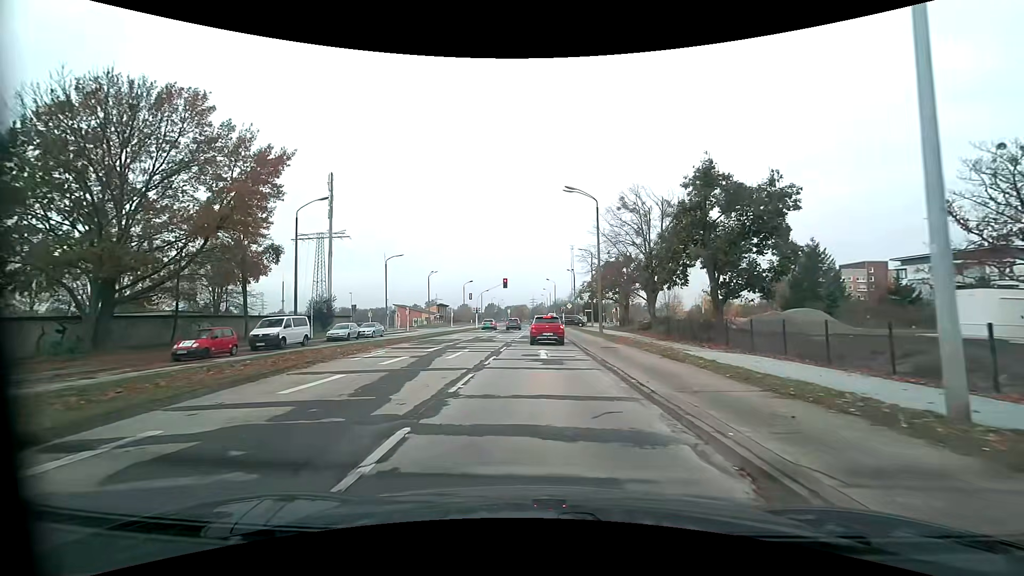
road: tertiary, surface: asphalt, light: Day
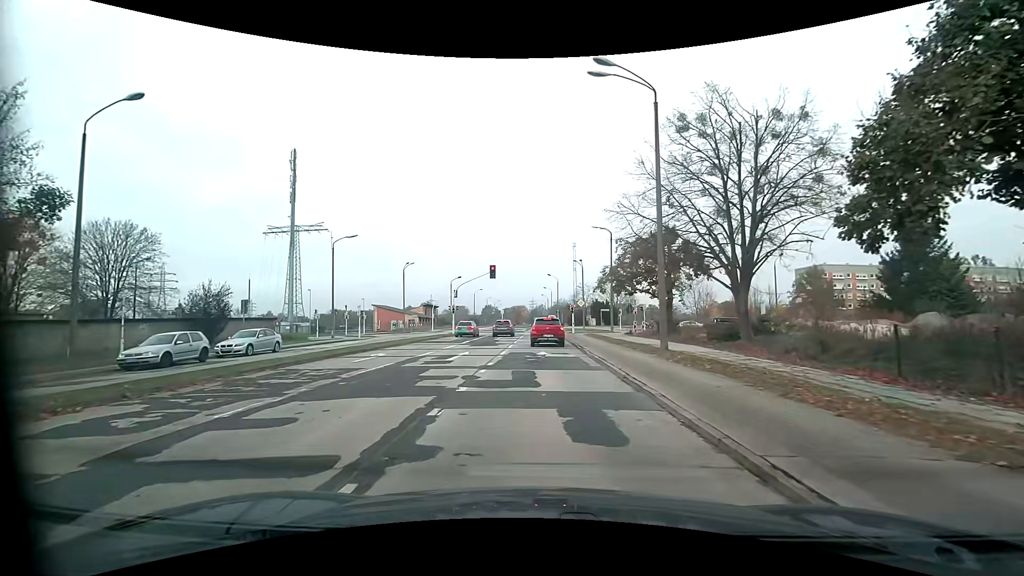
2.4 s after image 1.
(-0.2, +19.7) m; -1°
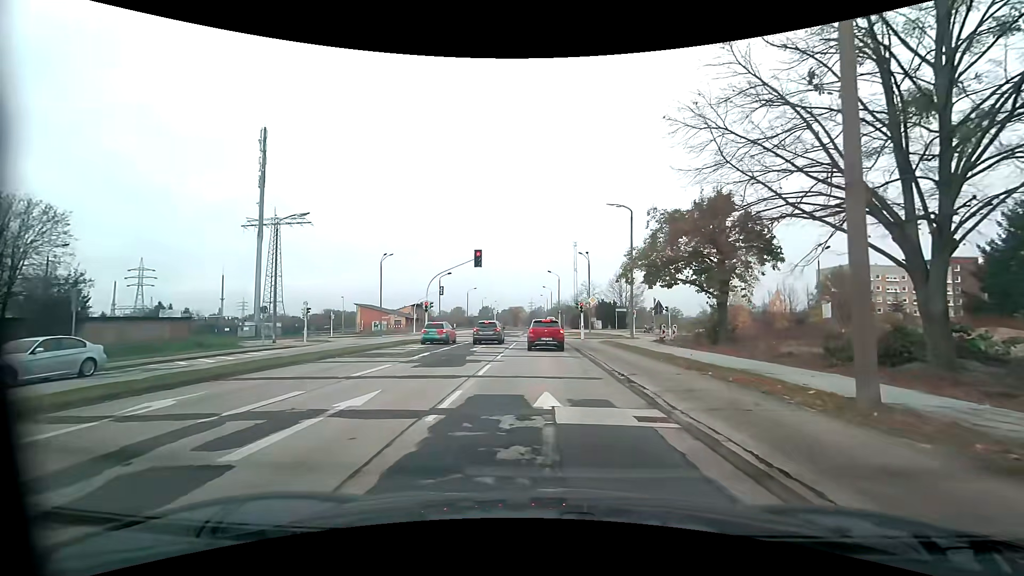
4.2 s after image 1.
(+0.1, +12.1) m; +1°
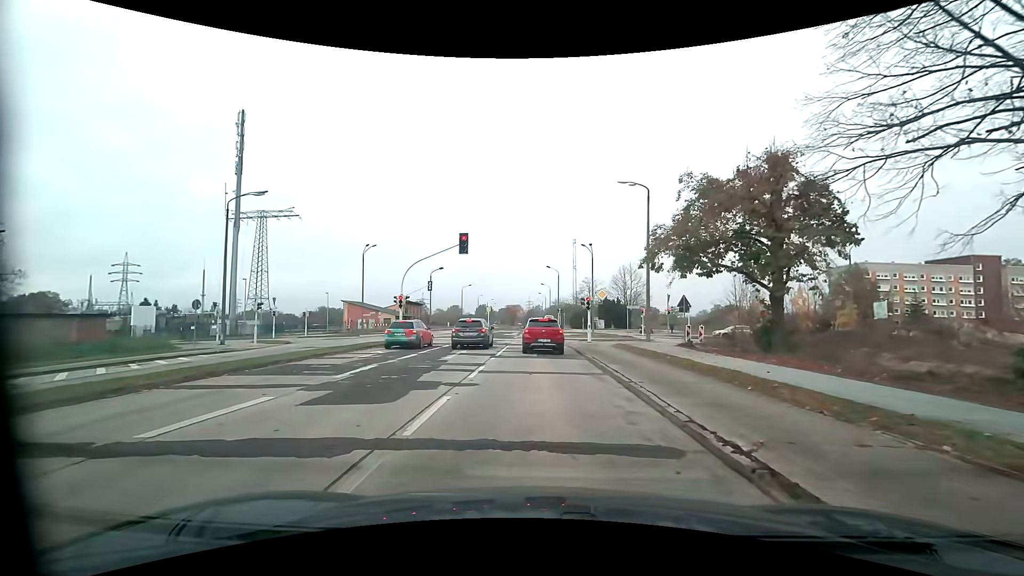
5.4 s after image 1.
(-0.1, +6.8) m; 0°
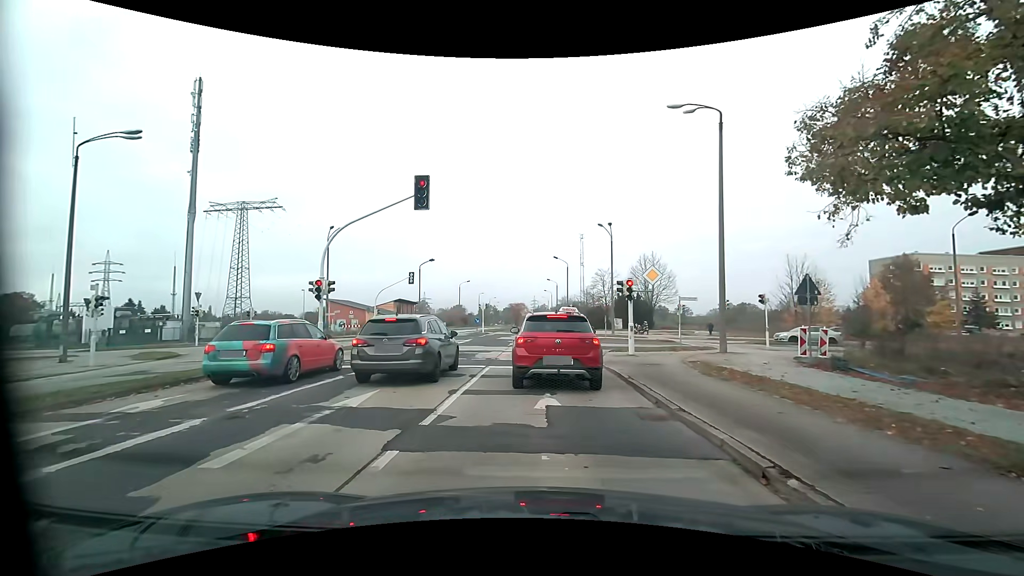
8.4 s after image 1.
(-0.2, +12.8) m; -2°
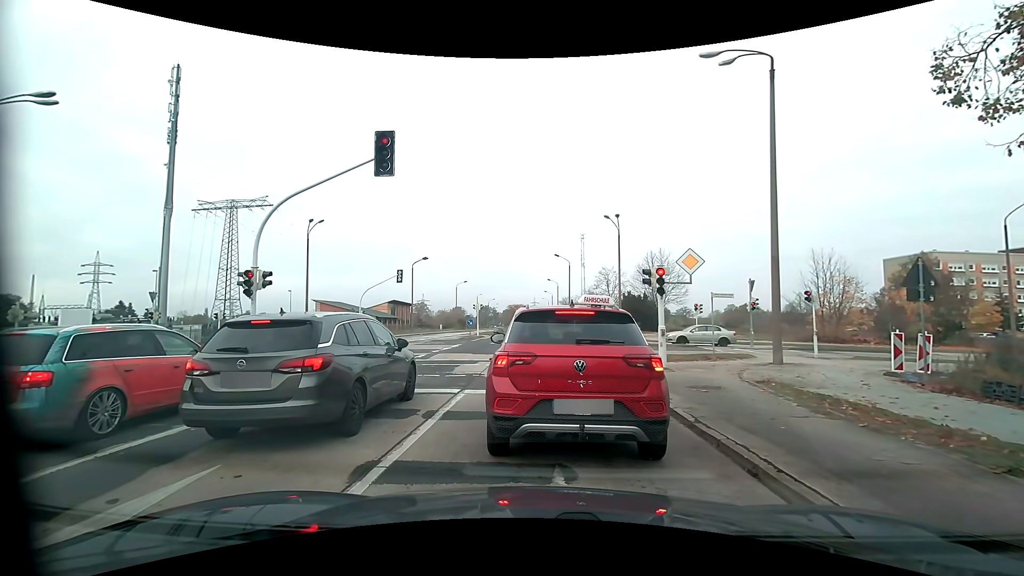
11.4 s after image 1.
(+0.1, +4.5) m; +2°
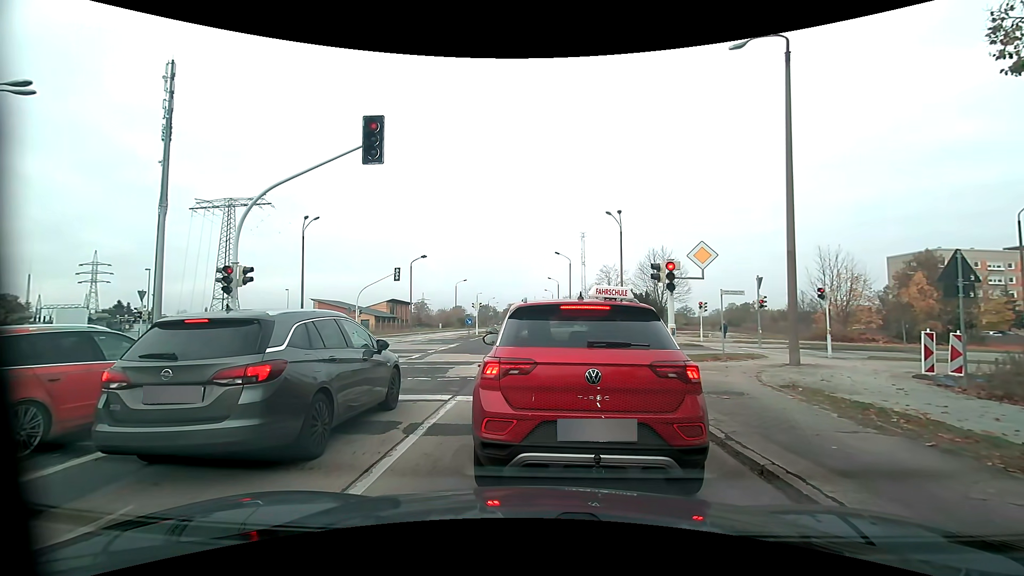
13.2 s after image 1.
(0.0, +1.0) m; 0°
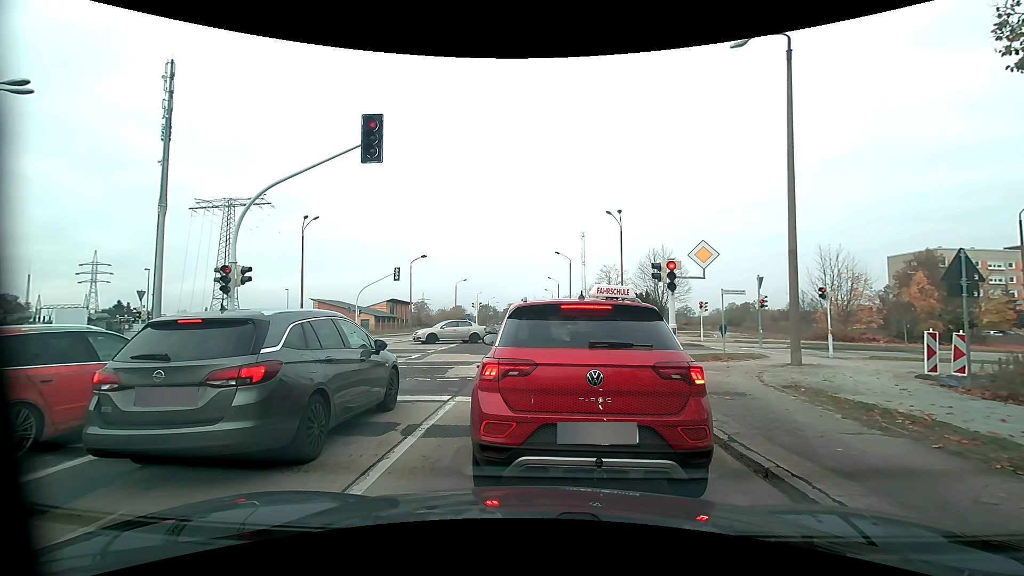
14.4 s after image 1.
(0.0, +0.1) m; 0°
(0, +10) (0, +20) (-1, +30) (-1, +40) (-1, +50) (-1, +60) (-2, +70) (-2, +80) (-2, +90) (-2, +100) m
